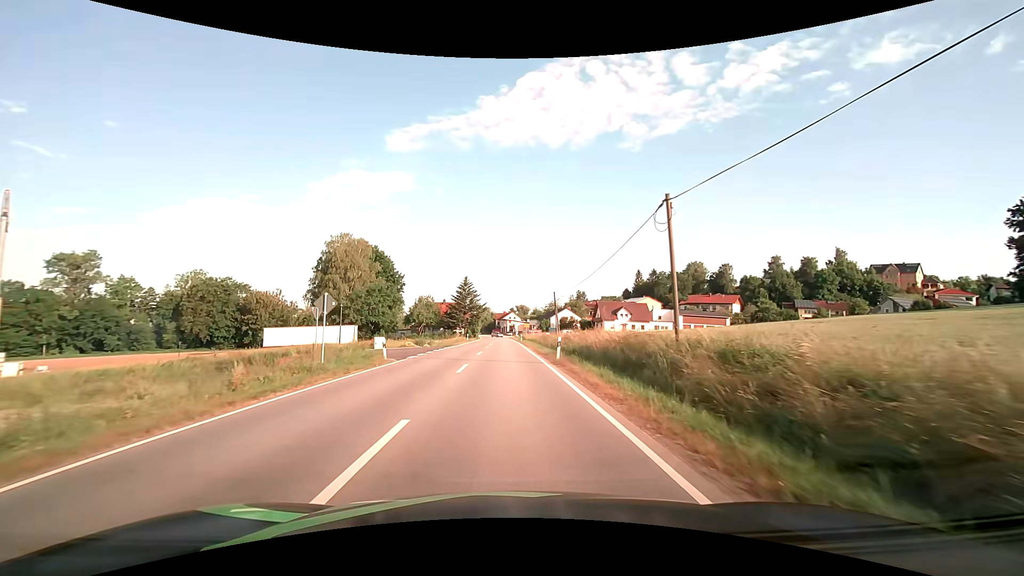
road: secondary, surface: asphalt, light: Day
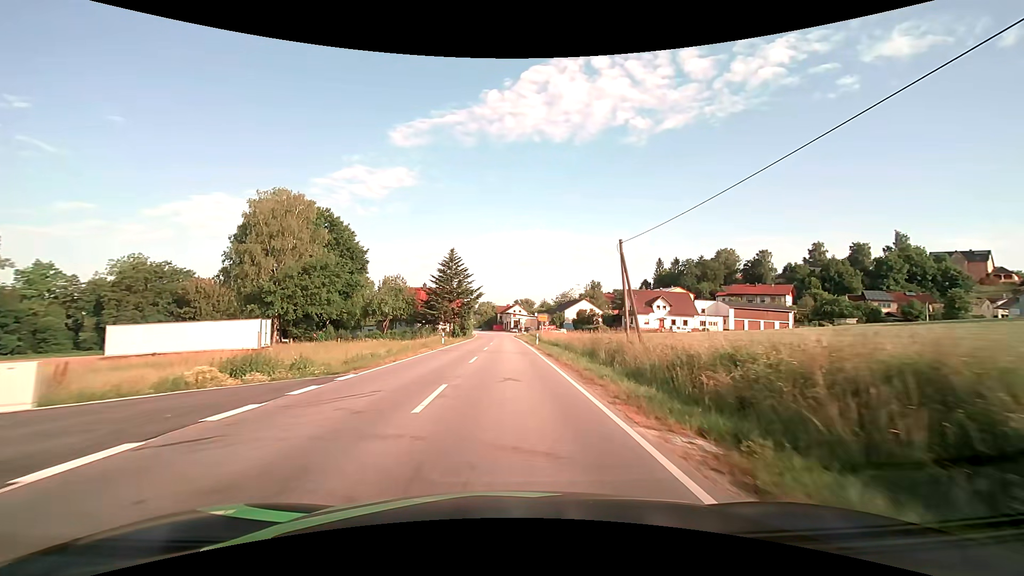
(-0.1, +31.3) m; 0°
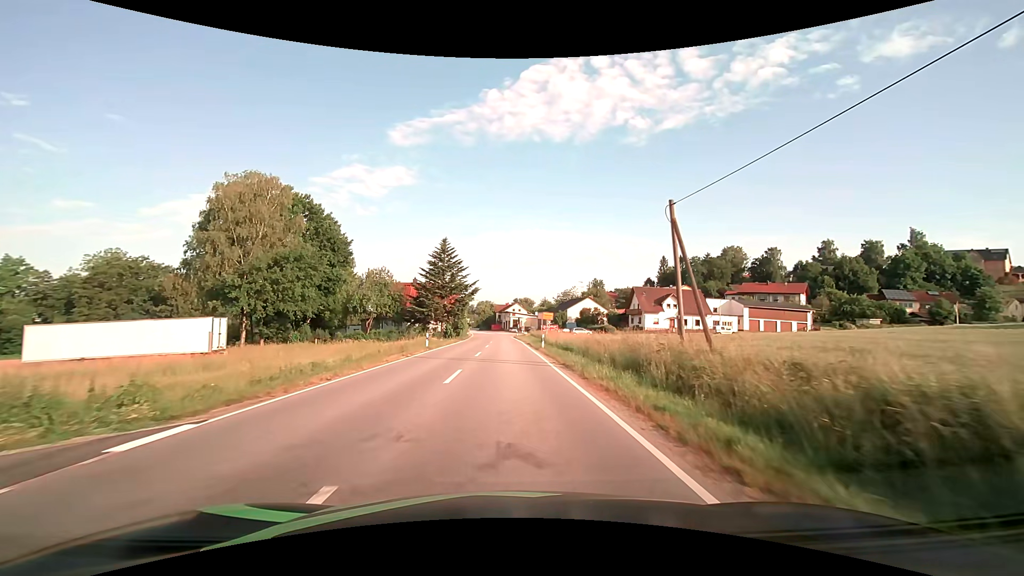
(0.0, +7.8) m; 0°
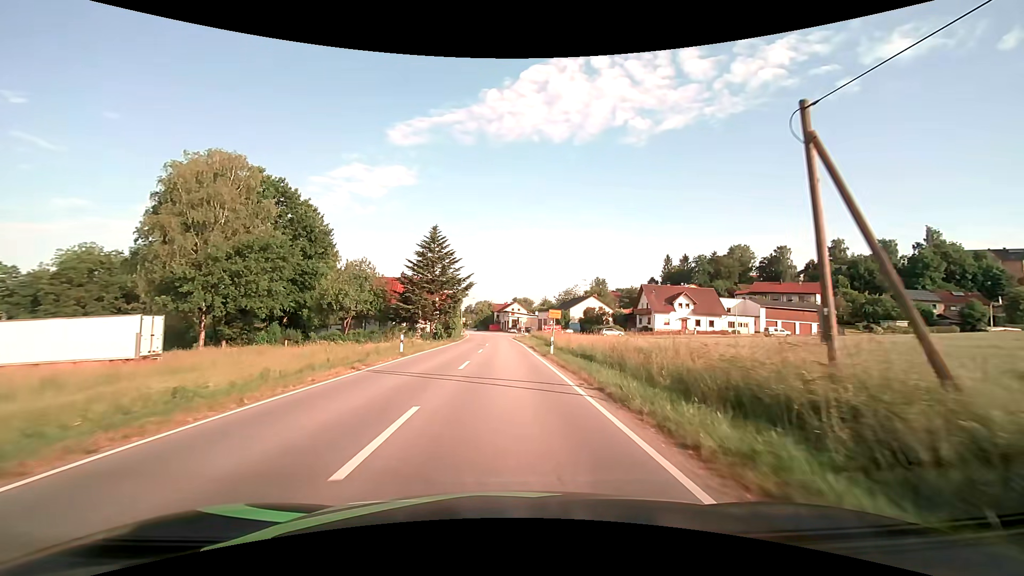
(0.0, +7.8) m; 0°
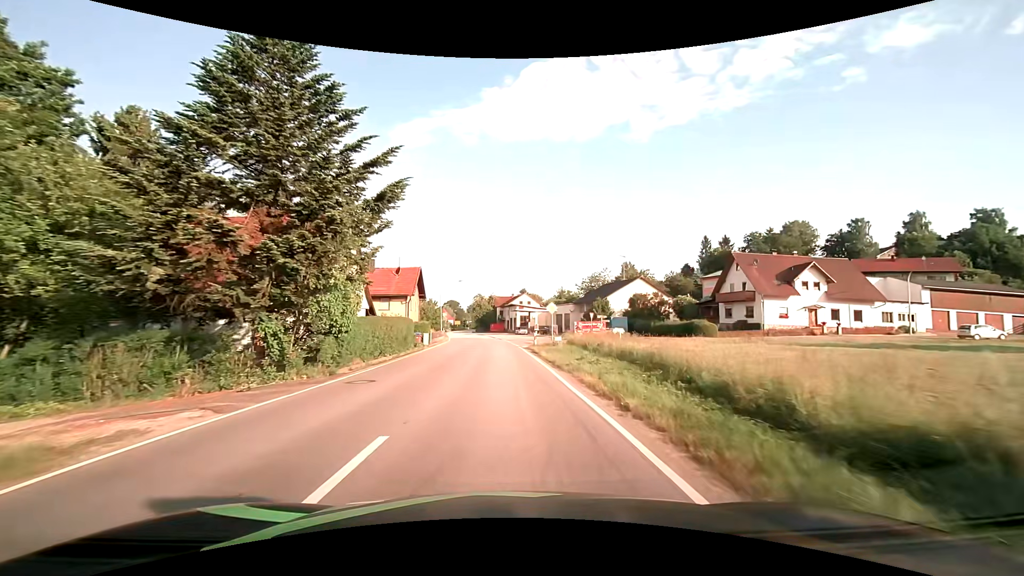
(-0.1, +38.4) m; -1°
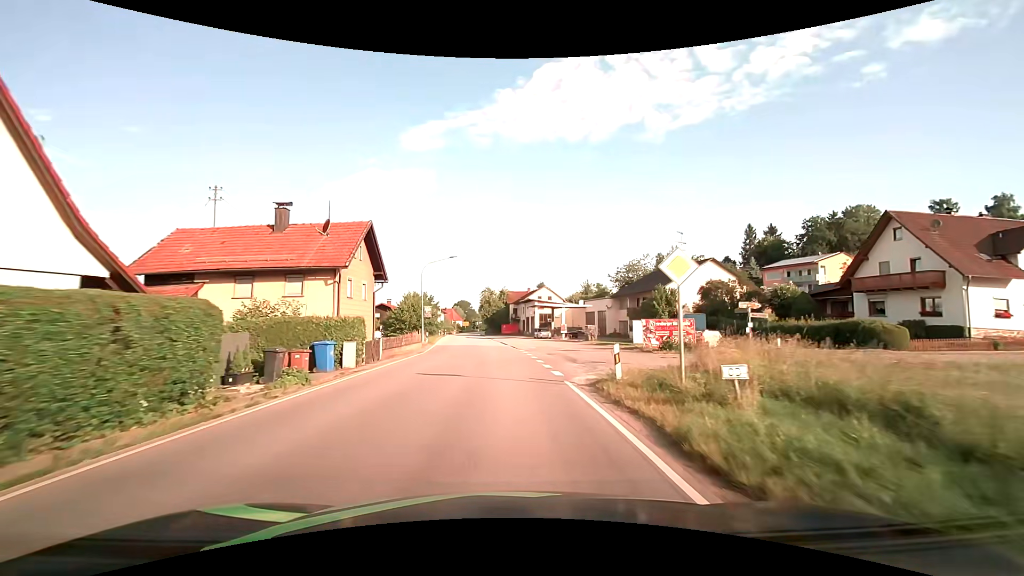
(-0.3, +22.9) m; -1°
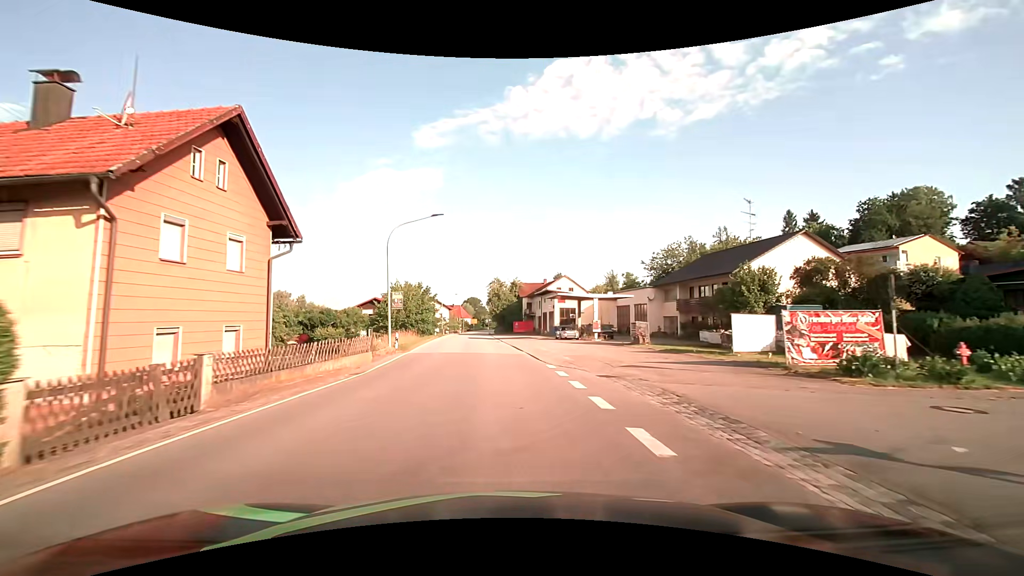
(-0.2, +15.2) m; -2°
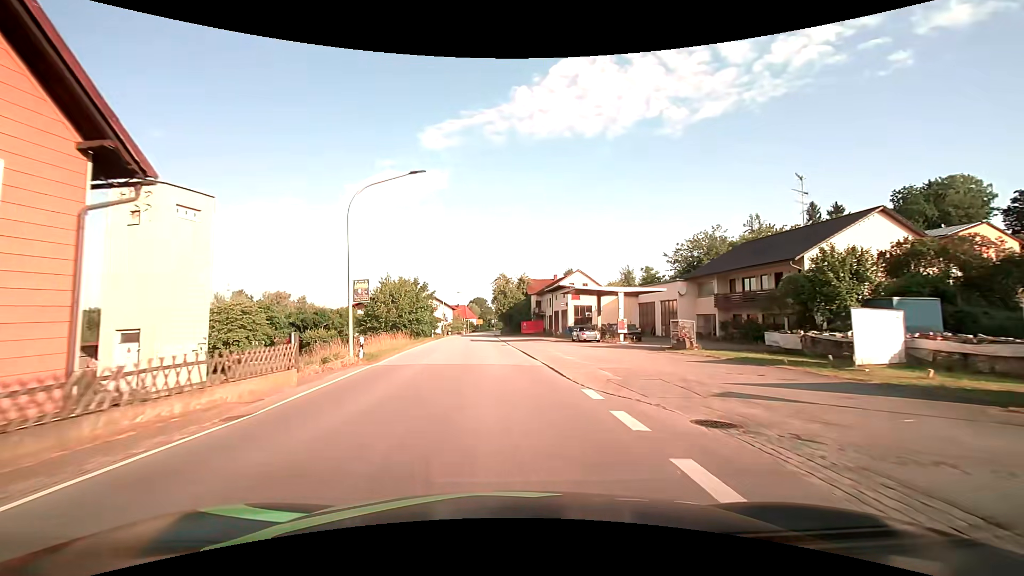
(0.0, +7.6) m; -1°
(0, +10) (0, +20) (-1, +30) (-2, +40) (-2, +50) (-3, +60) (-4, +70) (-4, +80) (-4, +90) (-5, +100) m
